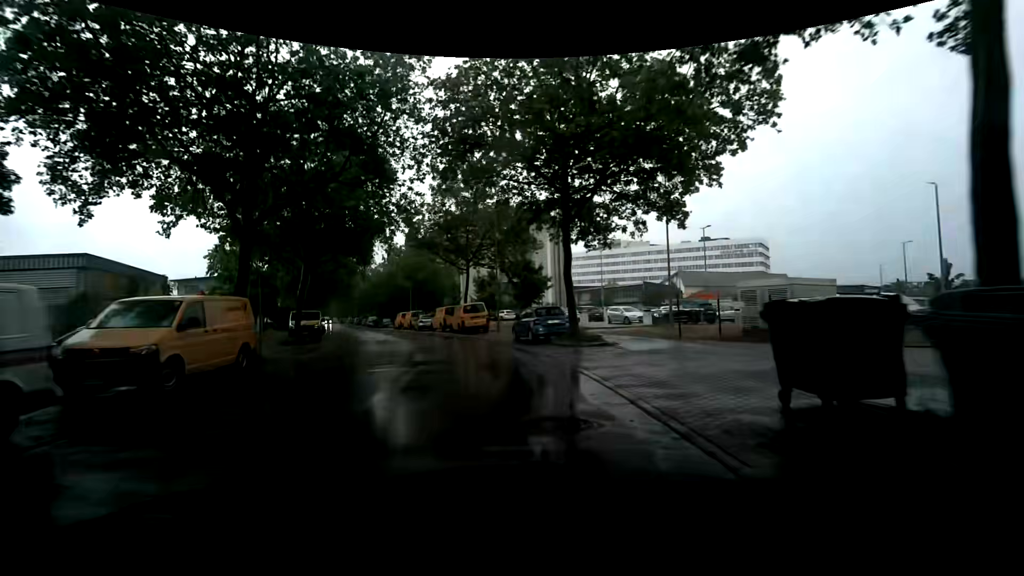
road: tertiary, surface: asphalt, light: Day
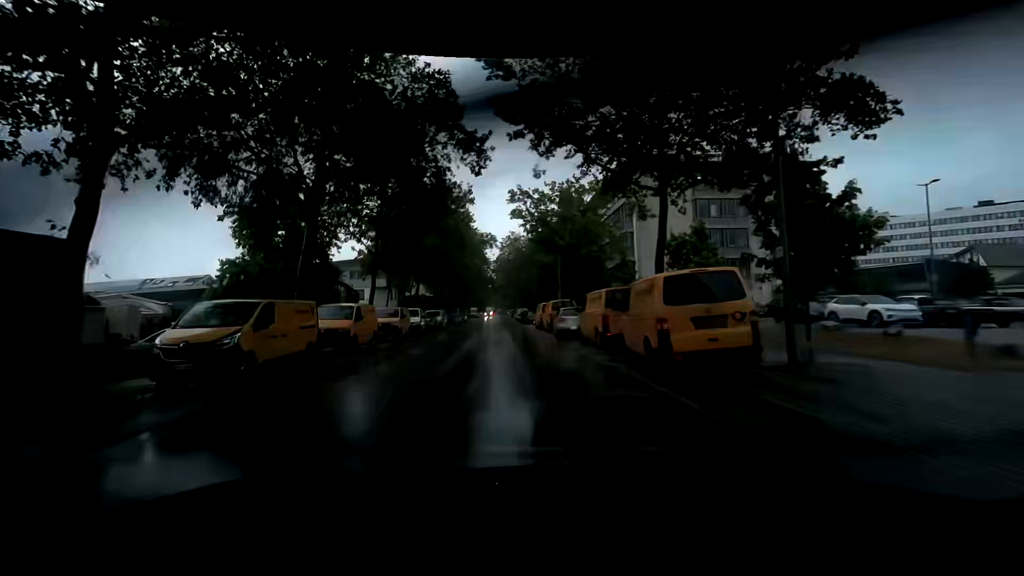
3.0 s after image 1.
(-2.9, +22.7) m; -15°
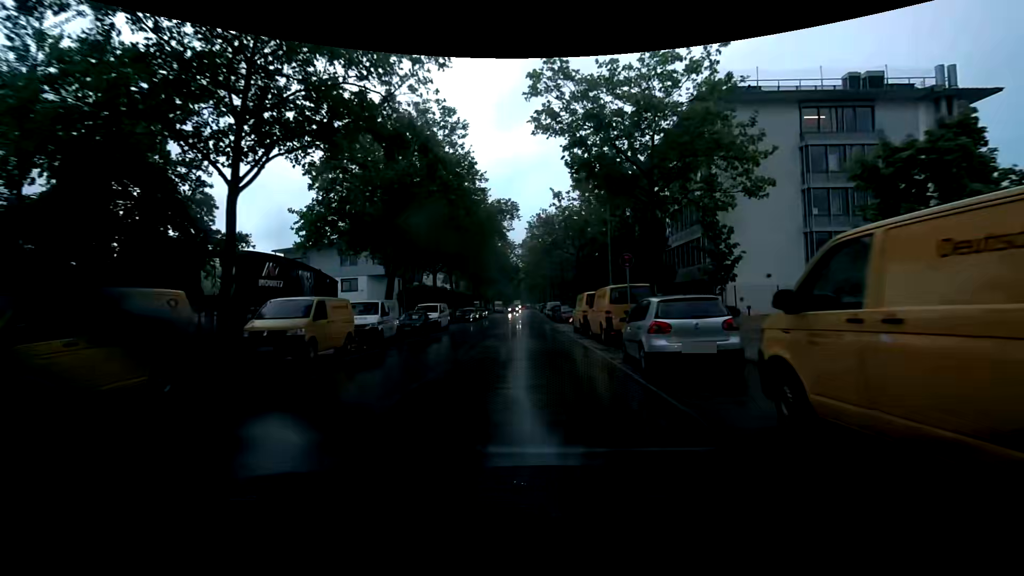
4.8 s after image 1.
(-1.3, +14.4) m; -7°
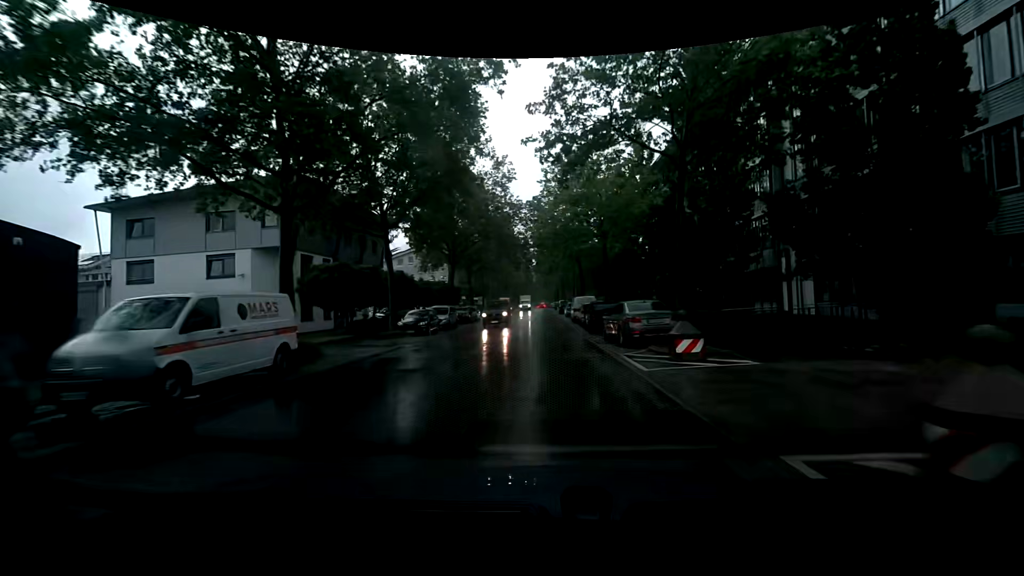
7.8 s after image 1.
(-1.6, +25.8) m; -4°
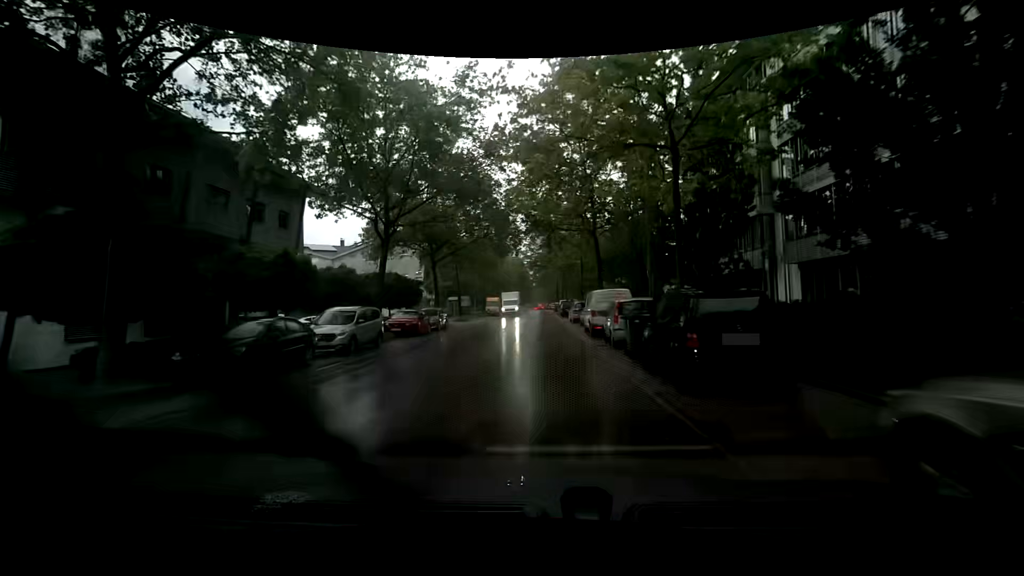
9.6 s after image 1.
(+0.2, +16.6) m; -1°
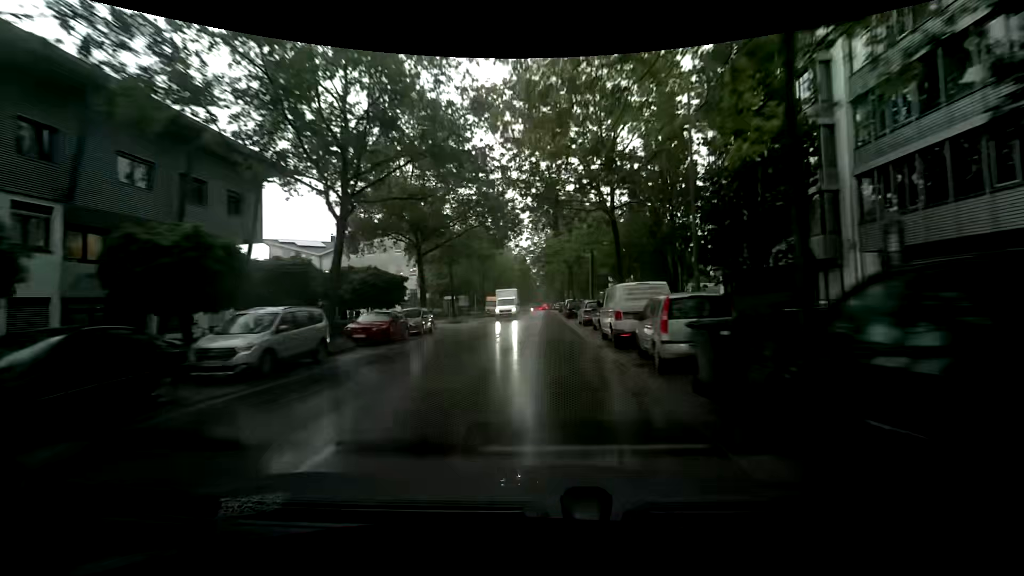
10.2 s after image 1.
(+0.1, +5.8) m; +2°
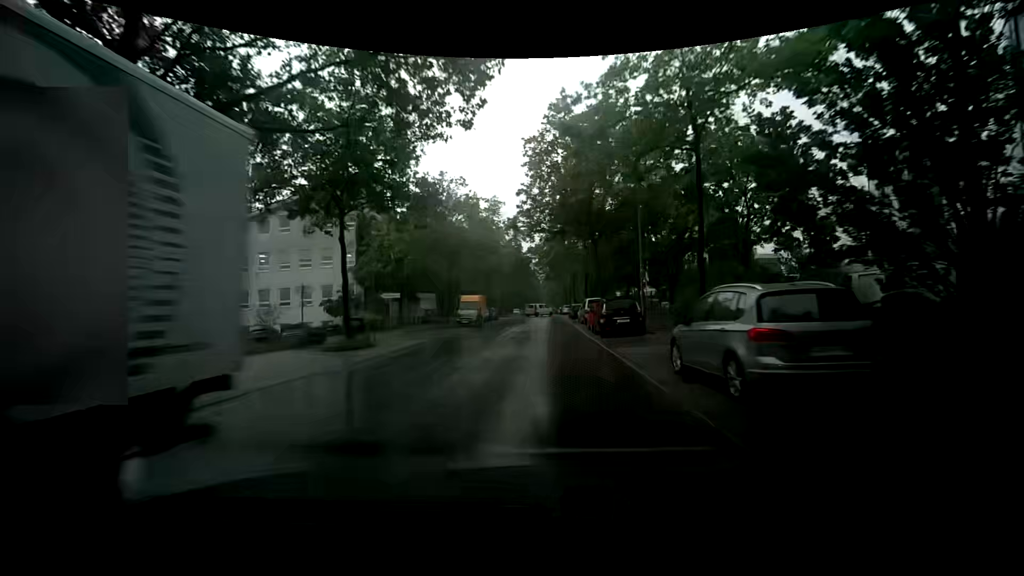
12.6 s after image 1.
(-1.0, +24.2) m; -5°
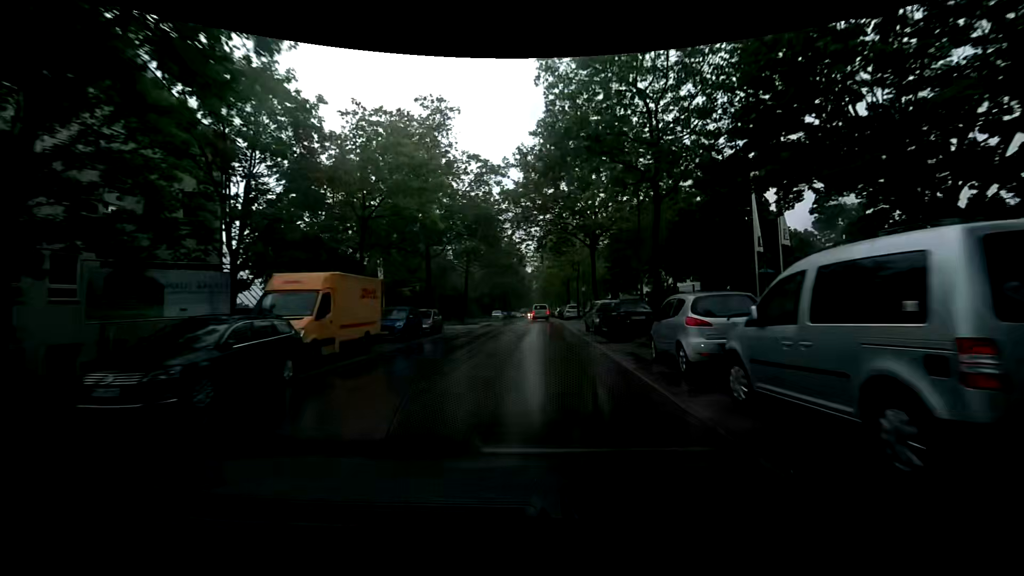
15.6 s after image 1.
(+1.5, +31.2) m; +4°
(0, +10) (0, +20) (0, +30) (0, +40) (0, +50) (-1, +60) (-1, +70) (-2, +80) (-2, +90) (-2, +100) m
